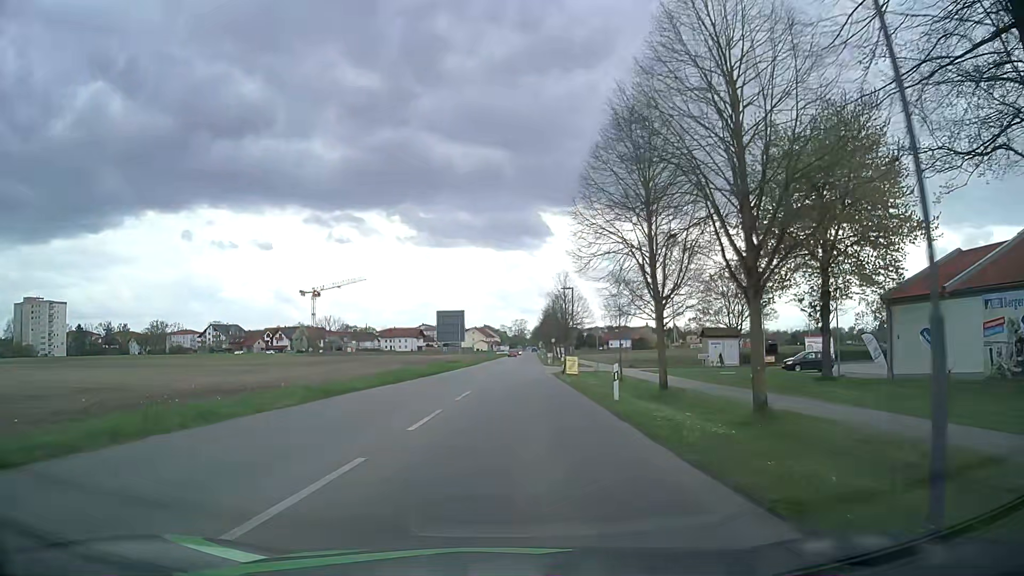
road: residential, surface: asphalt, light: Day
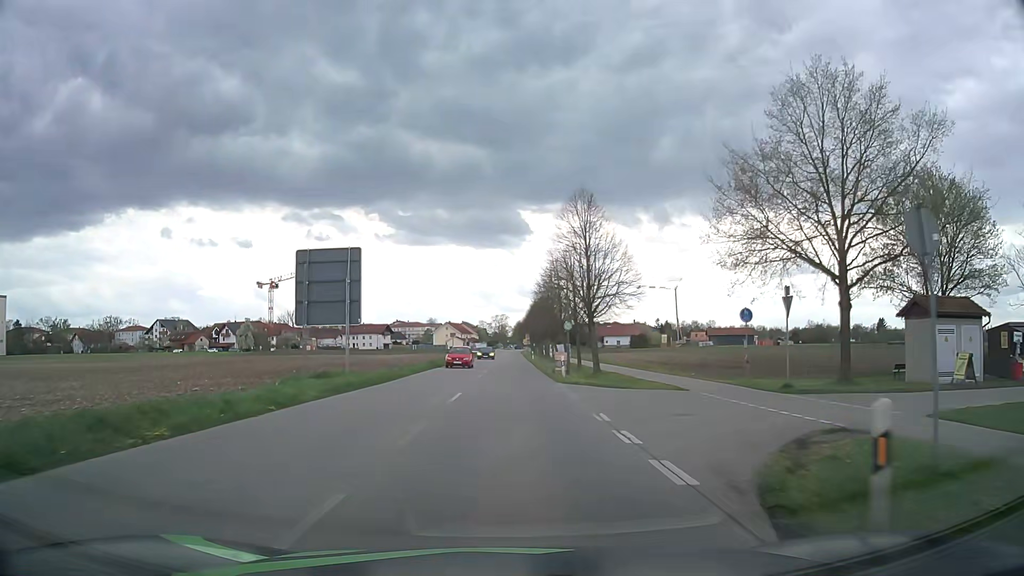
(+0.9, +37.9) m; +2°
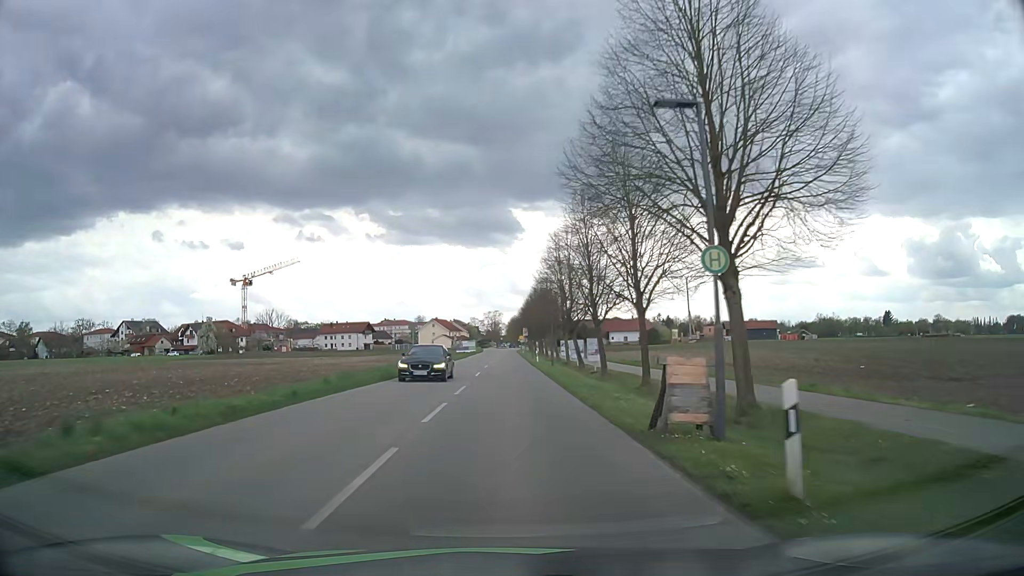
(+0.1, +25.6) m; +1°
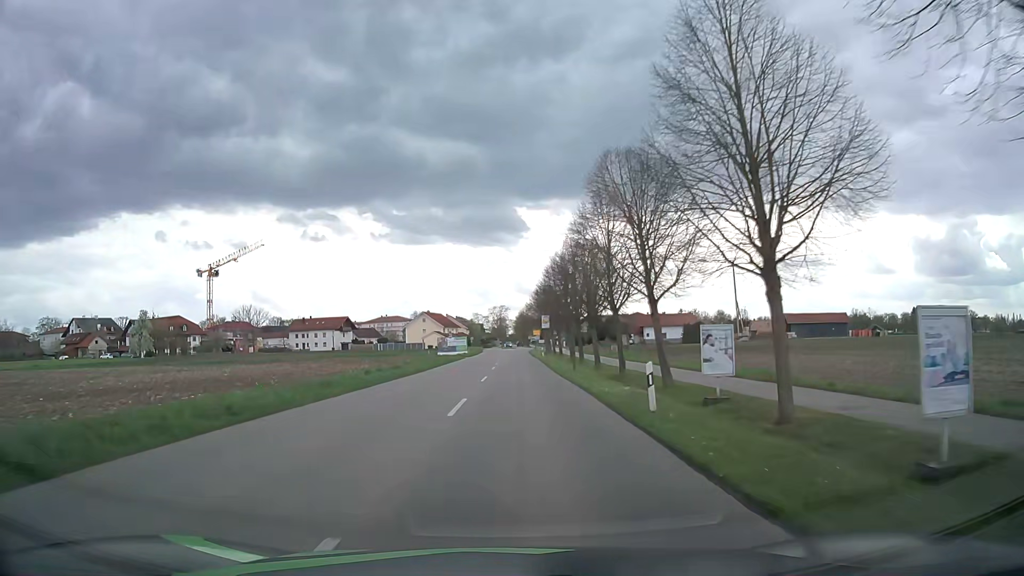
(-0.2, +42.4) m; -1°
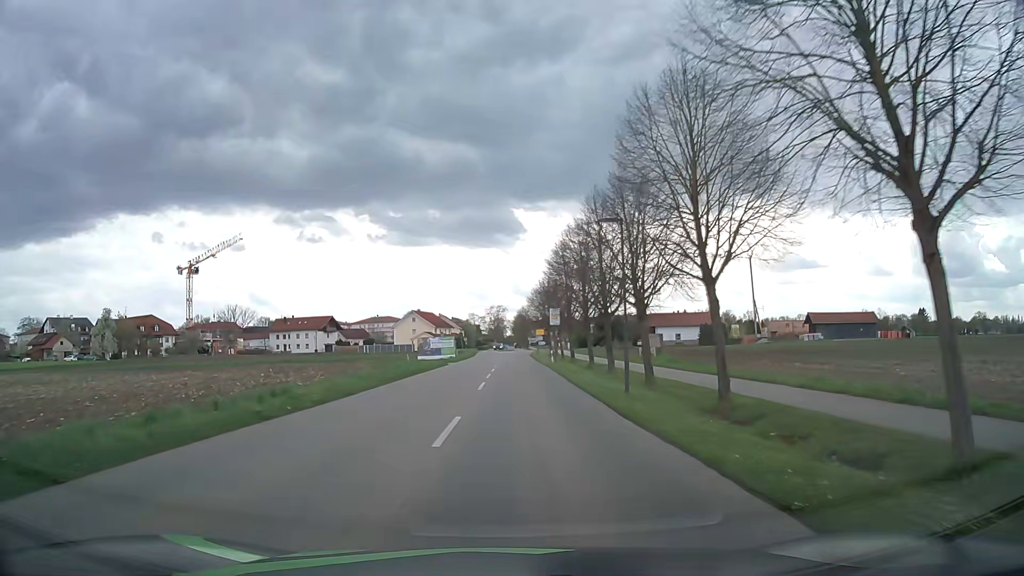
(0.0, +15.6) m; 0°
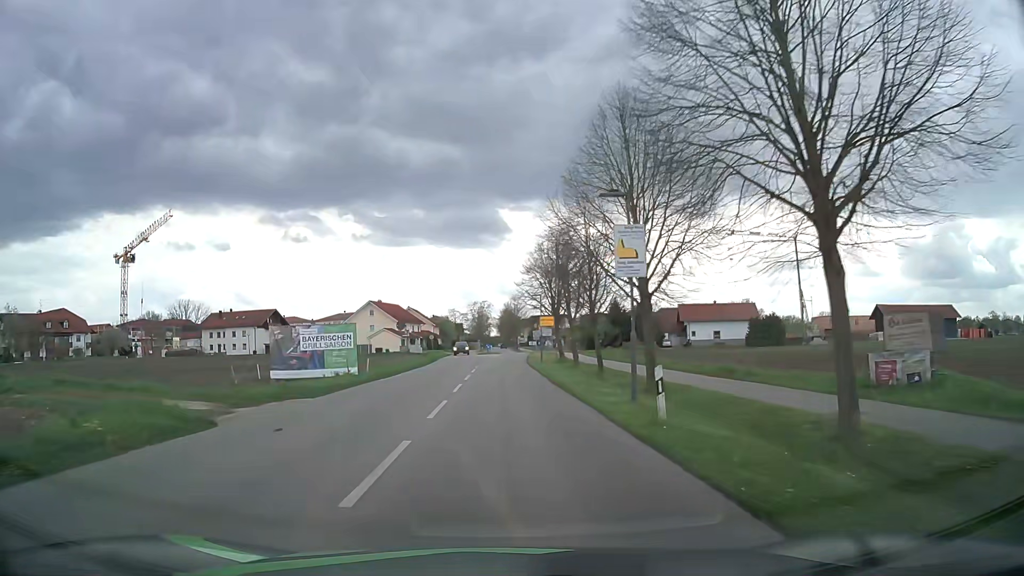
(+0.5, +36.6) m; +1°
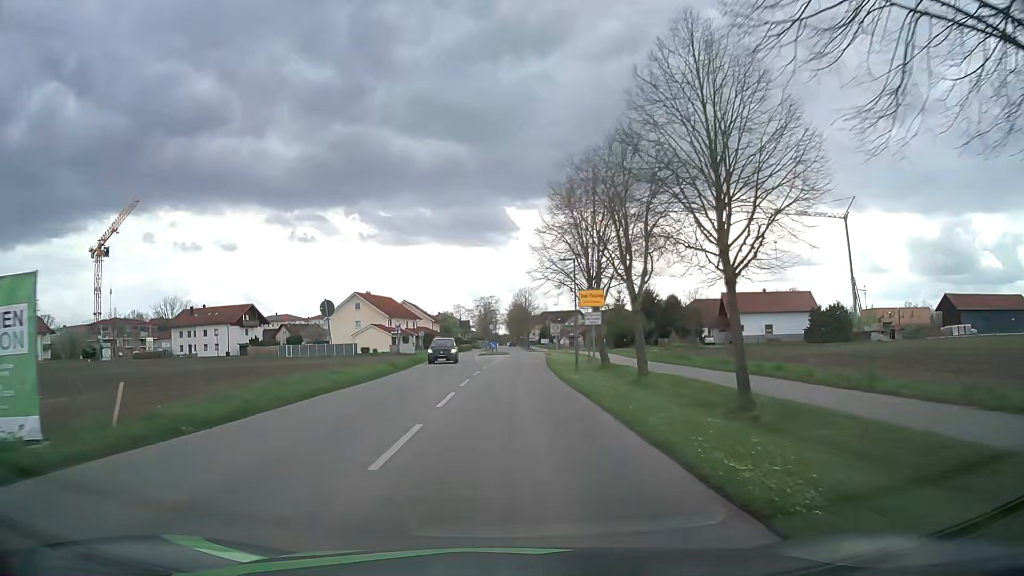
(+0.1, +19.5) m; 0°
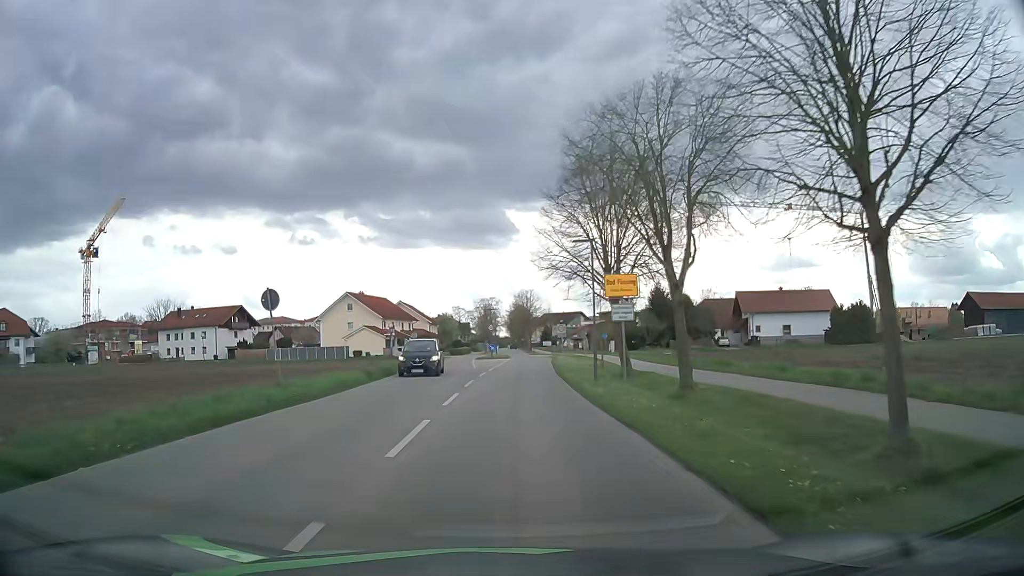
(0.0, +6.0) m; 0°
(0, +10) (0, +20) (0, +30) (0, +40) (+1, +50) (+2, +60) (+2, +70) (+1, +80) (+1, +90) (+1, +100) m
